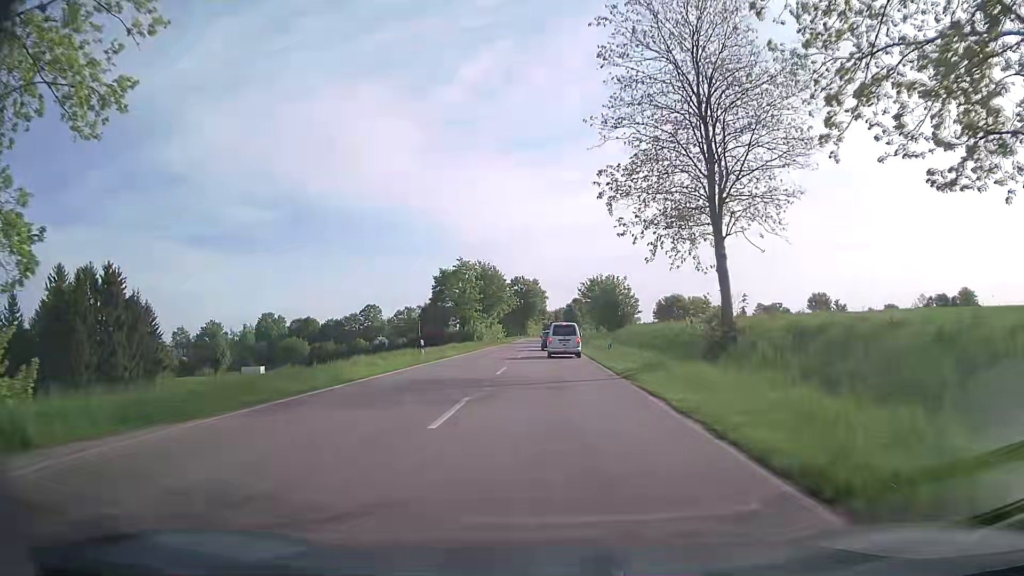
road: secondary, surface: asphalt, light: Day
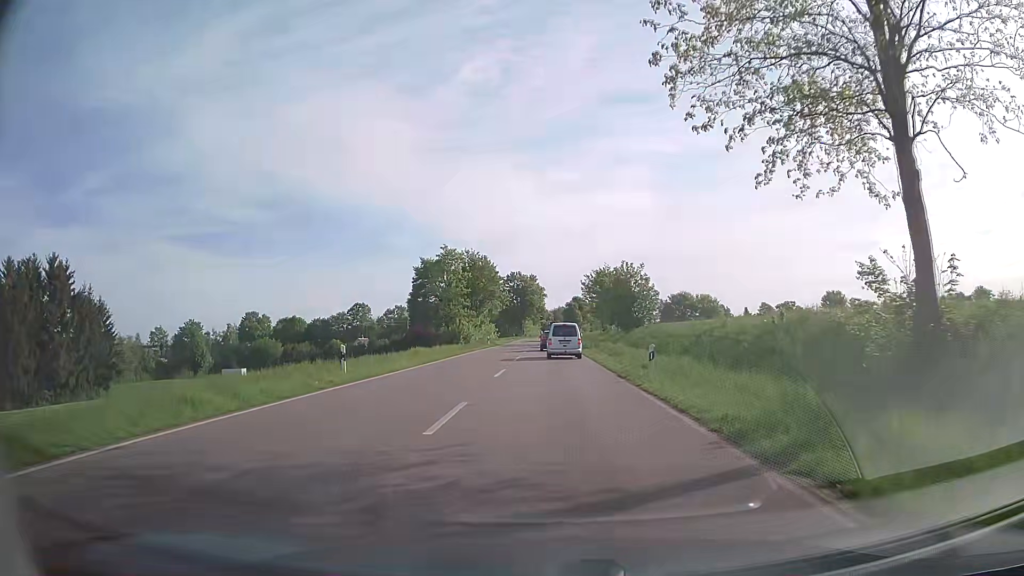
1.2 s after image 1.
(0.0, +12.8) m; 0°
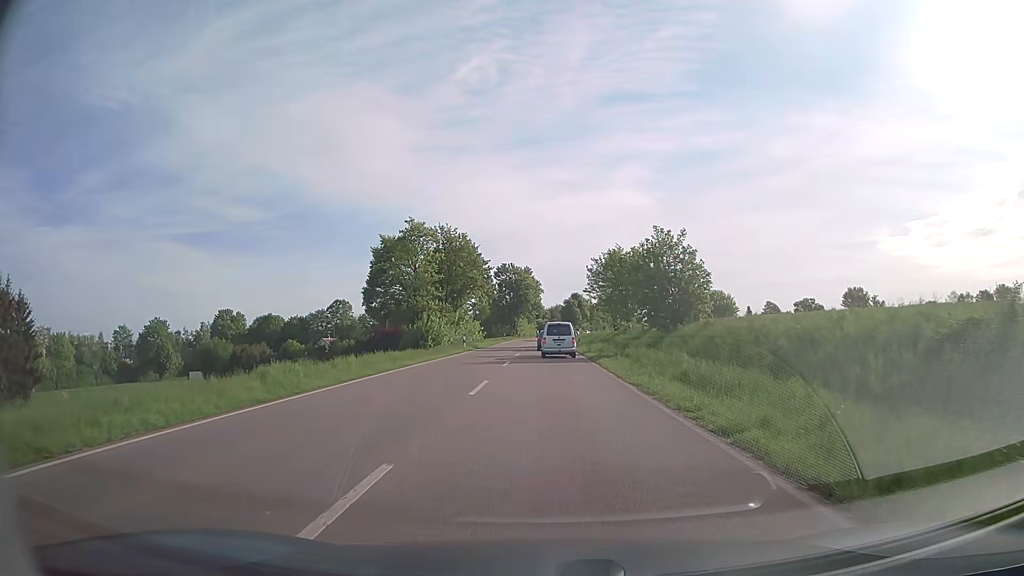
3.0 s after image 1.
(0.0, +18.0) m; 0°
(0, +10) (0, +20) (0, +30) (0, +40) (0, +50) (0, +60) (0, +70) (0, +80) (0, +90) (0, +100) m
